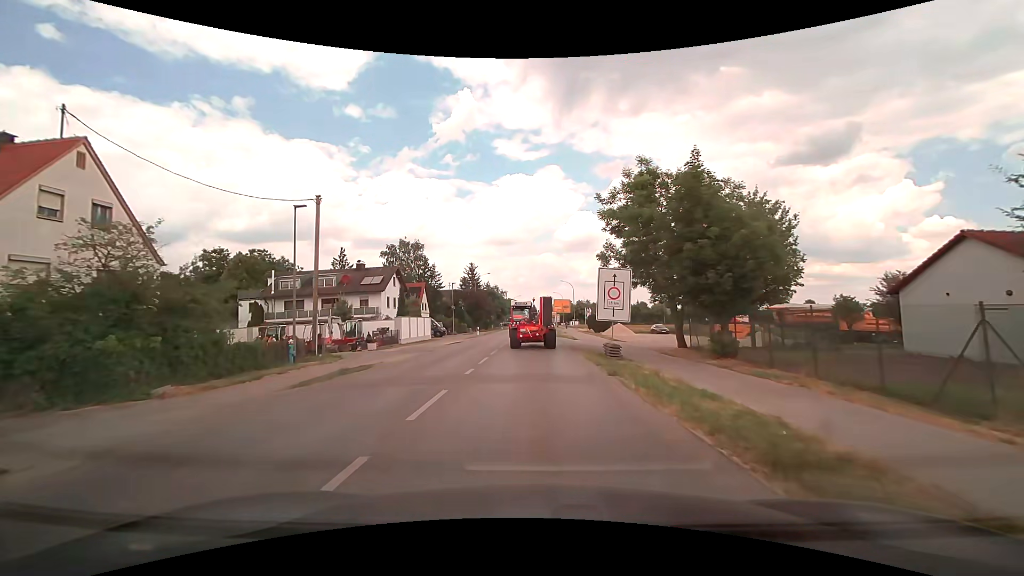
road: tertiary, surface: asphalt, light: Day
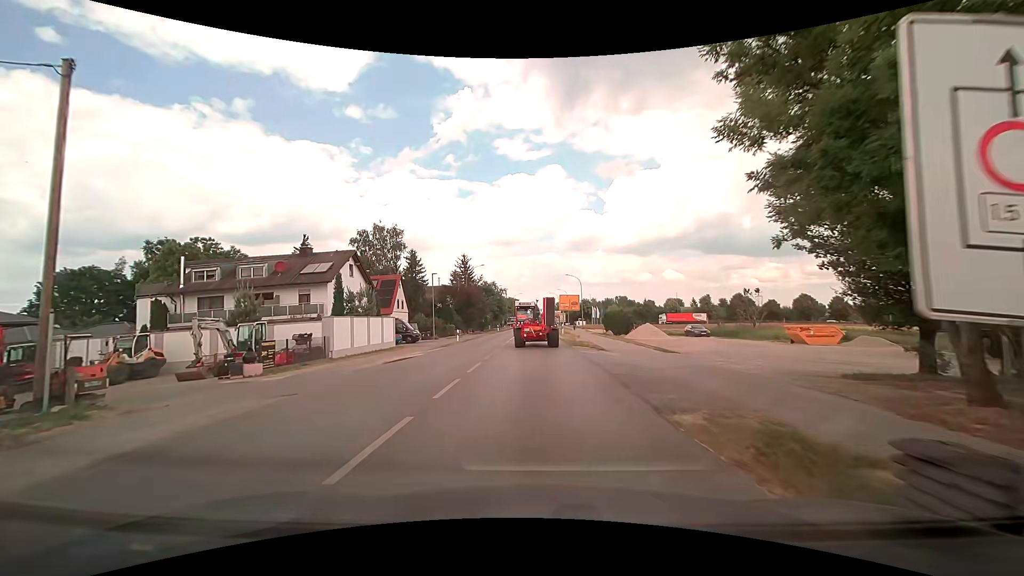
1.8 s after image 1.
(0.0, +15.9) m; 0°
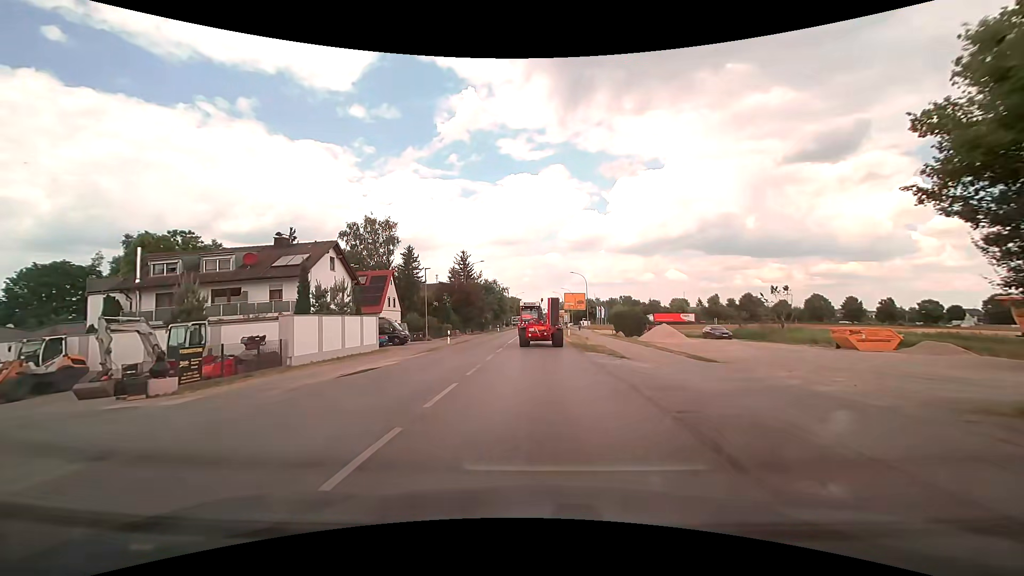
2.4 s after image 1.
(0.0, +5.4) m; 0°
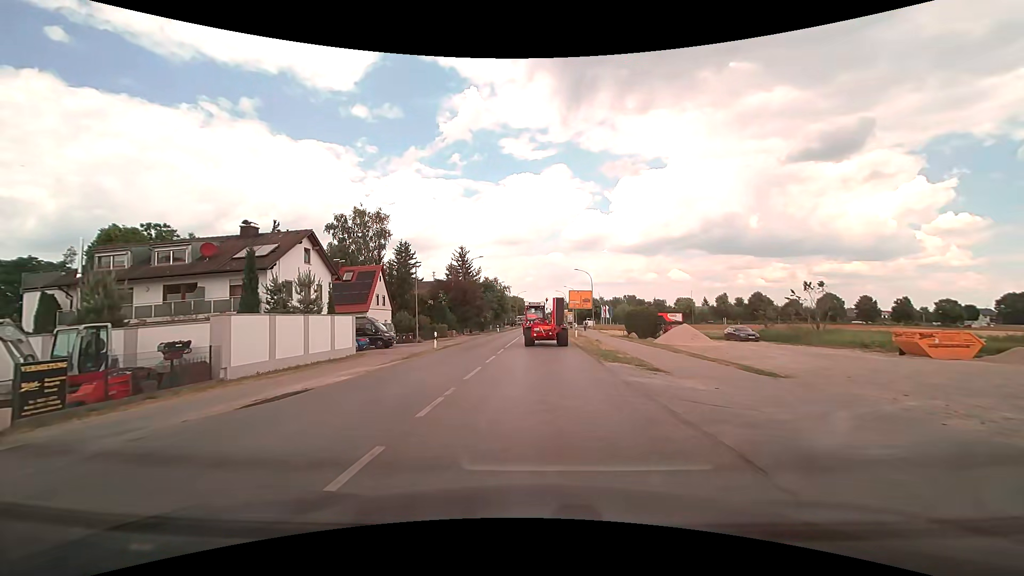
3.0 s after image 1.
(0.0, +5.4) m; -1°
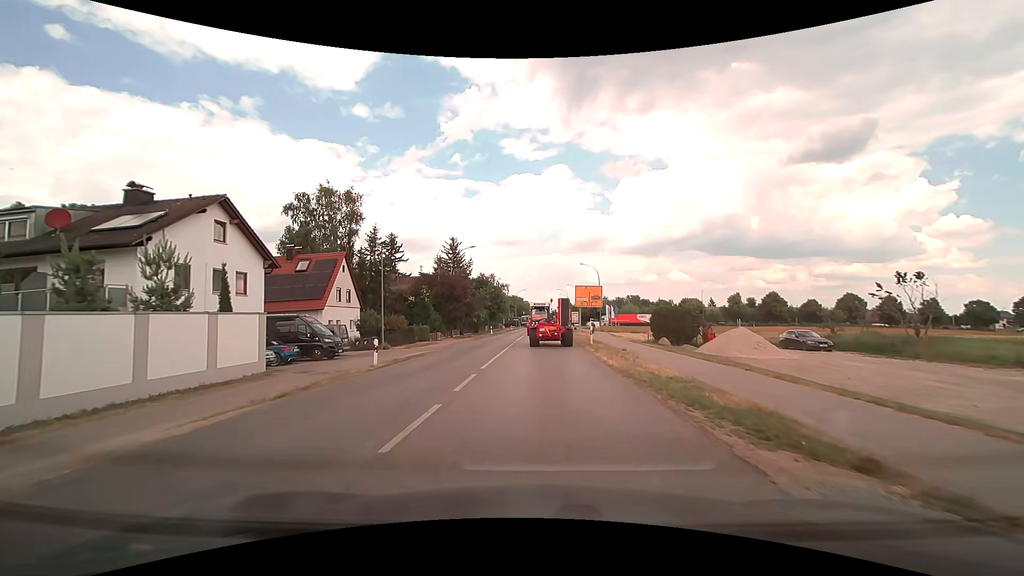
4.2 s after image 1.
(0.0, +10.9) m; 0°
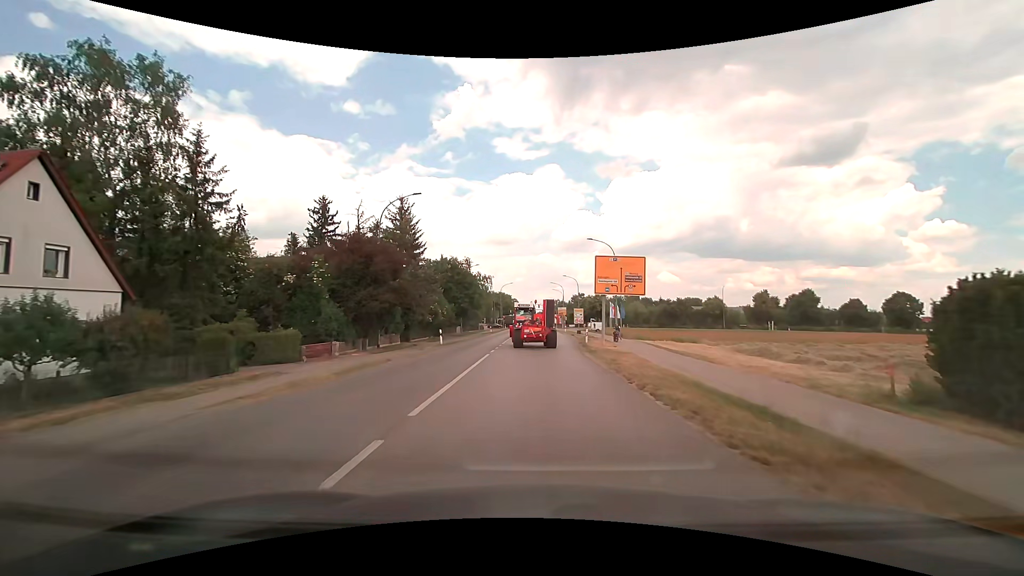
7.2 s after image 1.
(+0.3, +27.8) m; +1°
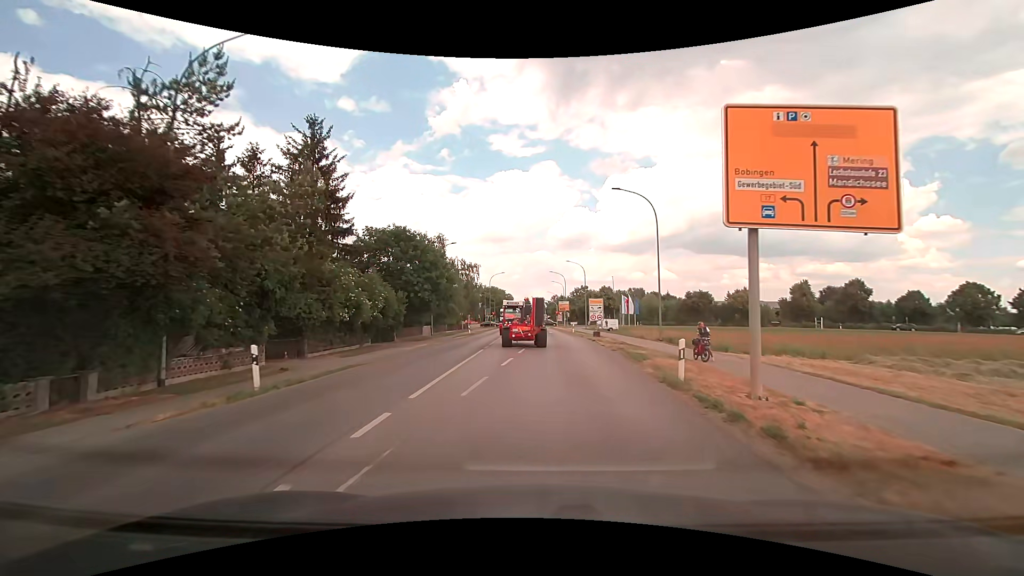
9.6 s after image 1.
(+0.1, +22.4) m; 0°
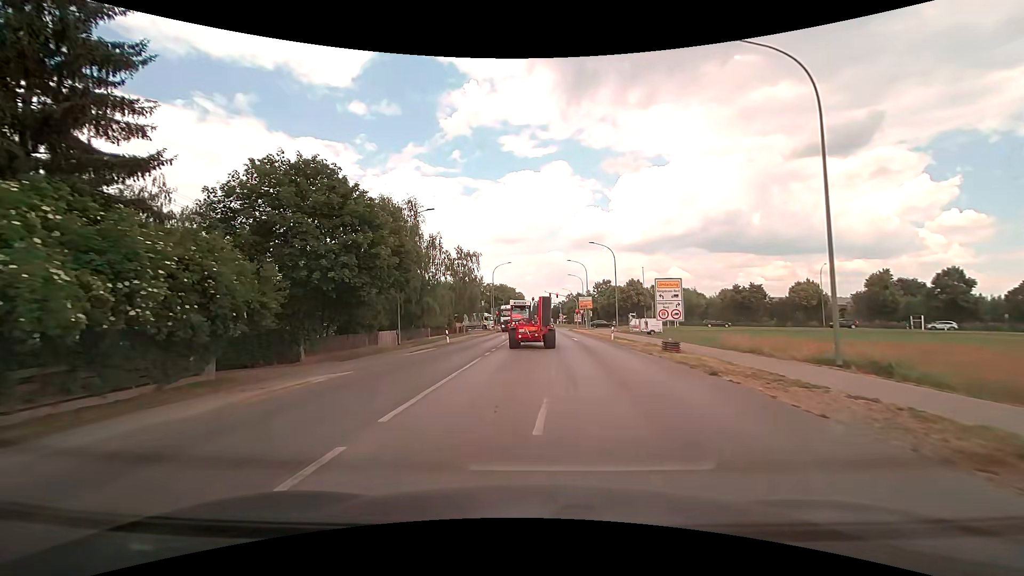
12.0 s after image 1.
(-0.2, +20.9) m; -1°
